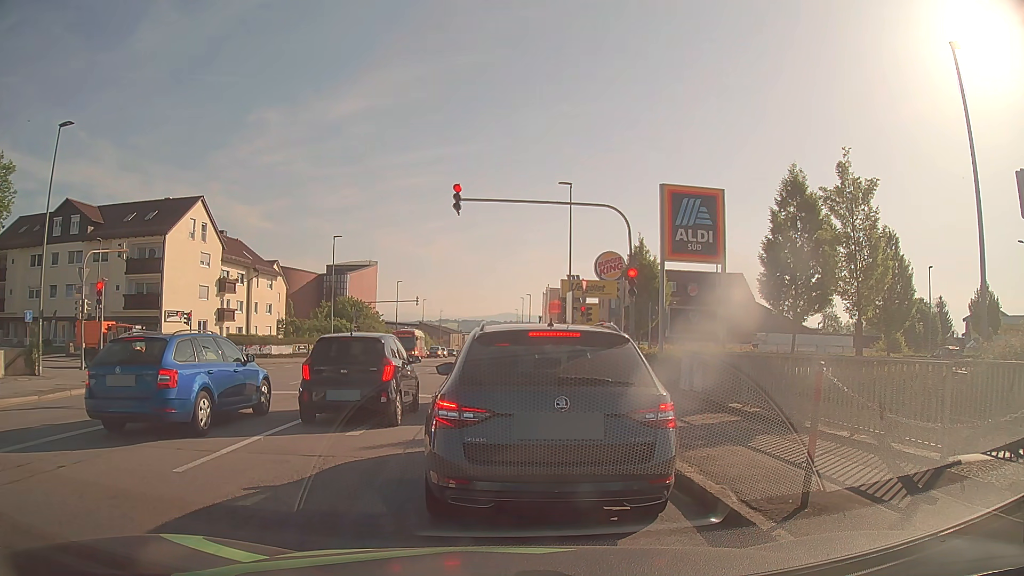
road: tertiary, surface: asphalt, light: Day
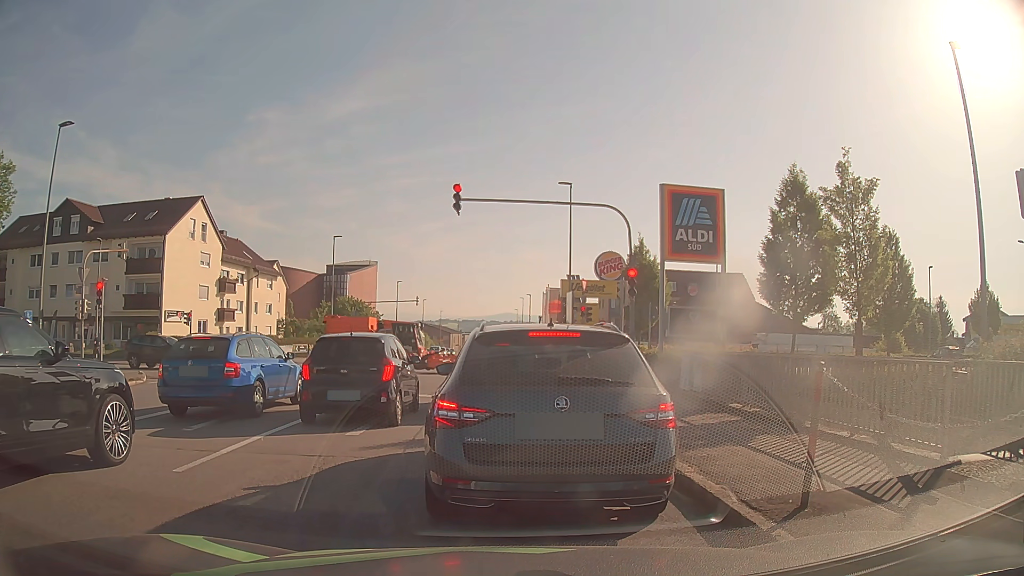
(0.0, 0.0) m; 0°
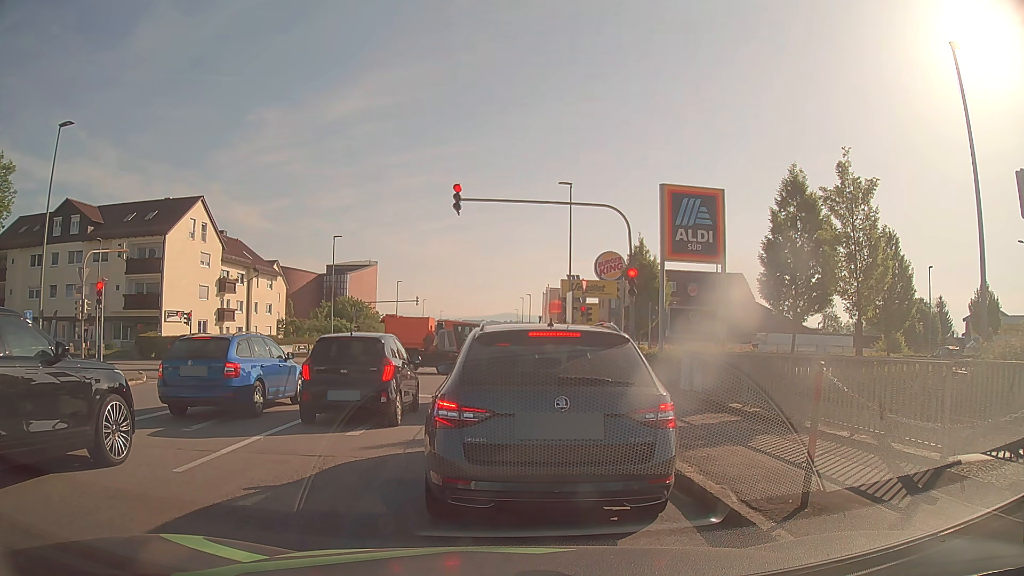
(0.0, 0.0) m; 0°
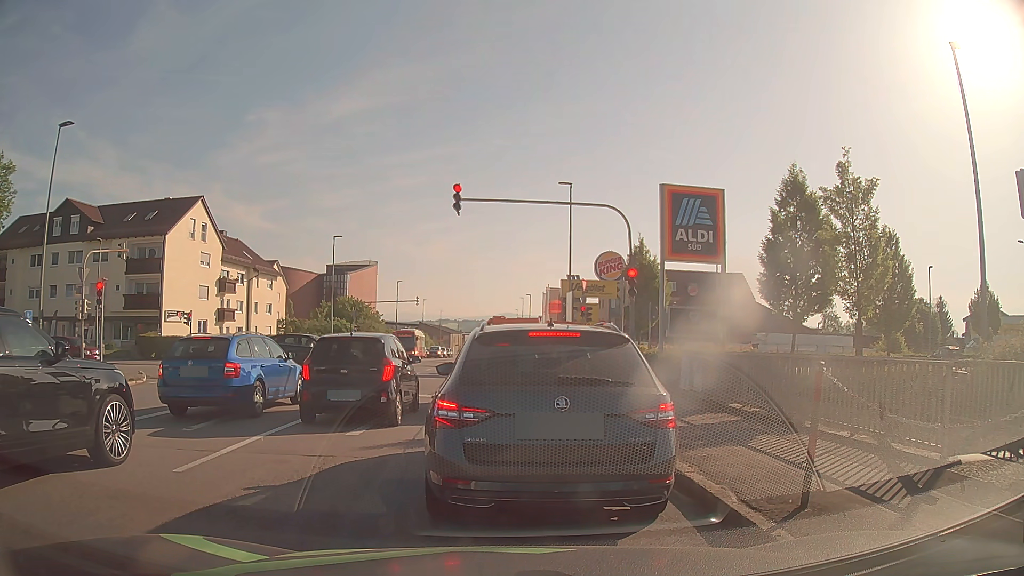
(0.0, 0.0) m; 0°
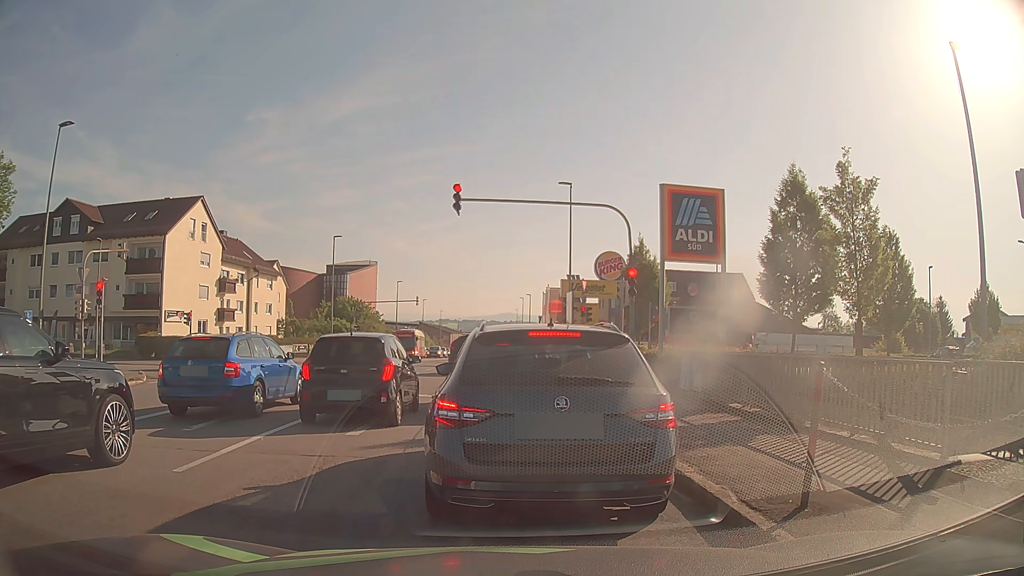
(0.0, 0.0) m; 0°
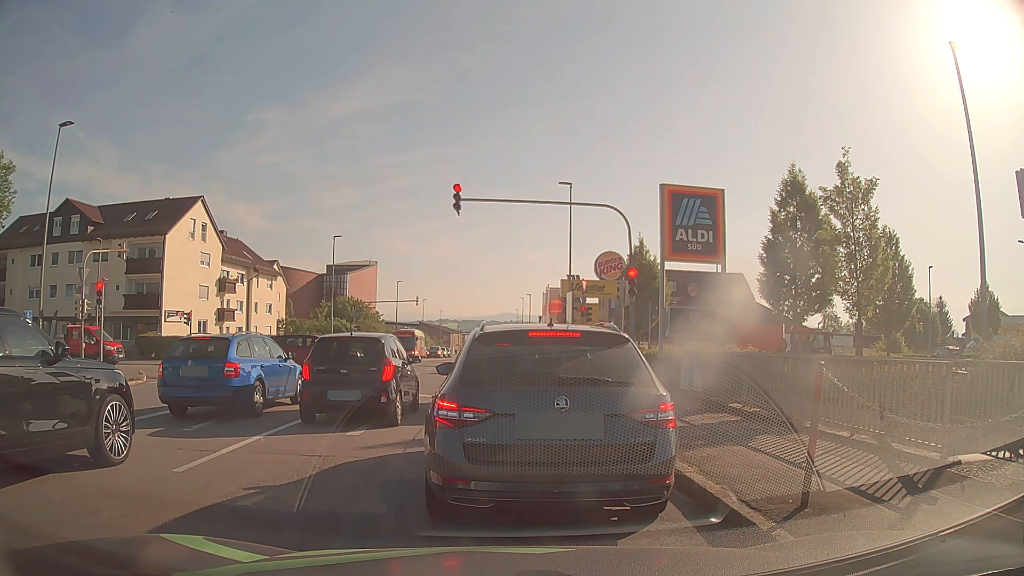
(0.0, 0.0) m; 0°
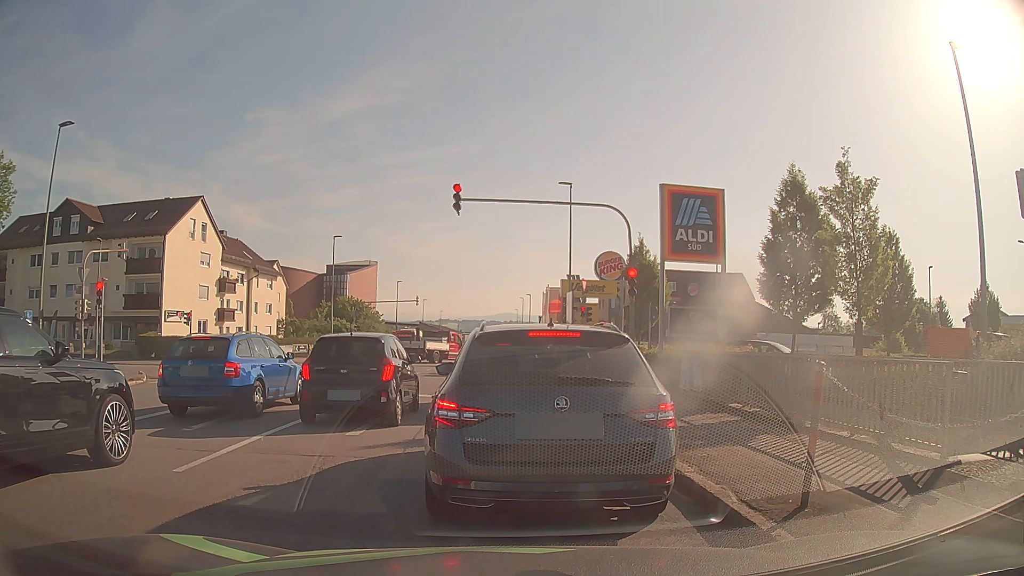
(0.0, 0.0) m; 0°
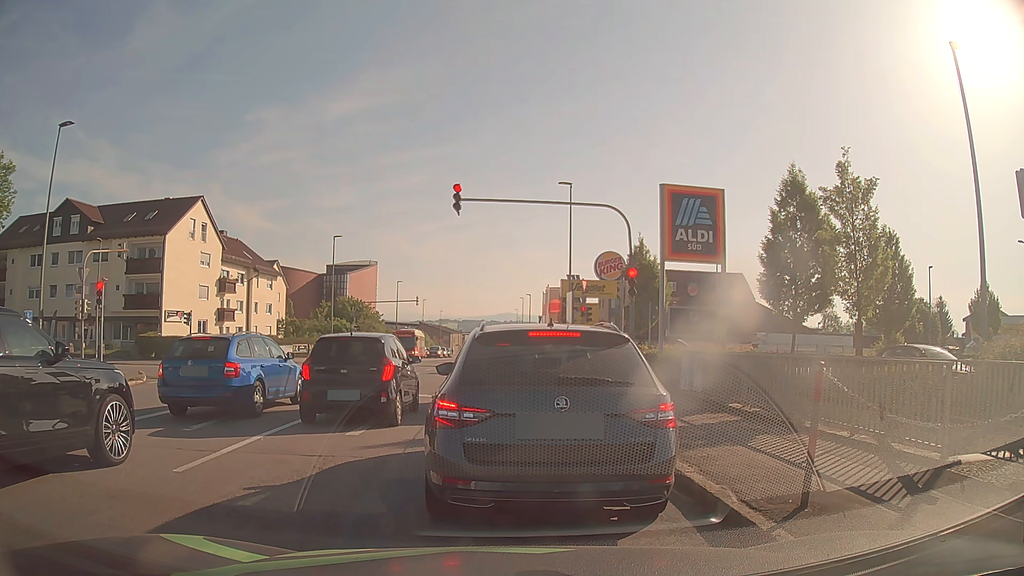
(0.0, 0.0) m; 0°
